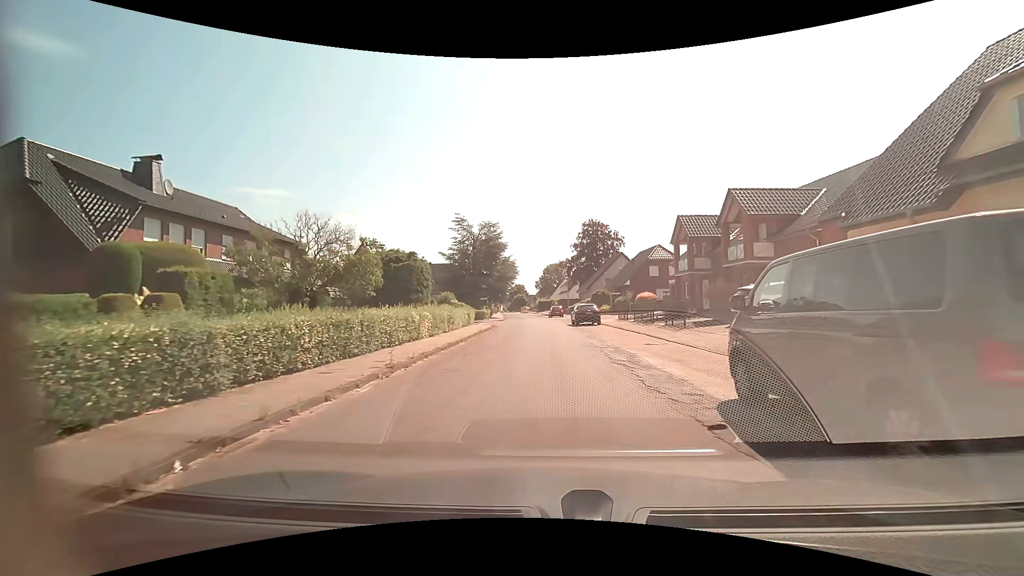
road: residential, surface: asphalt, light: Day
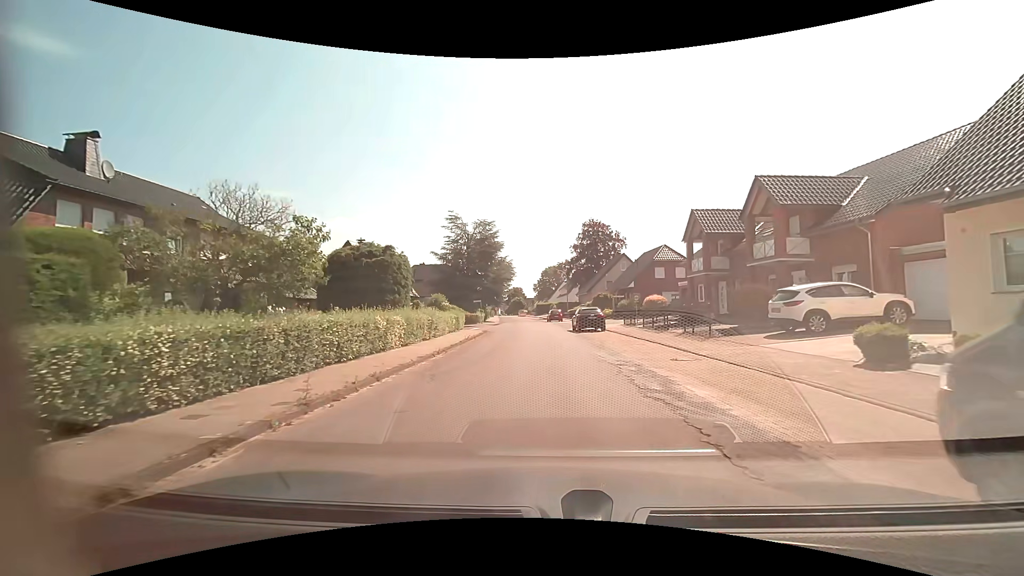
(0.0, +3.9) m; 0°
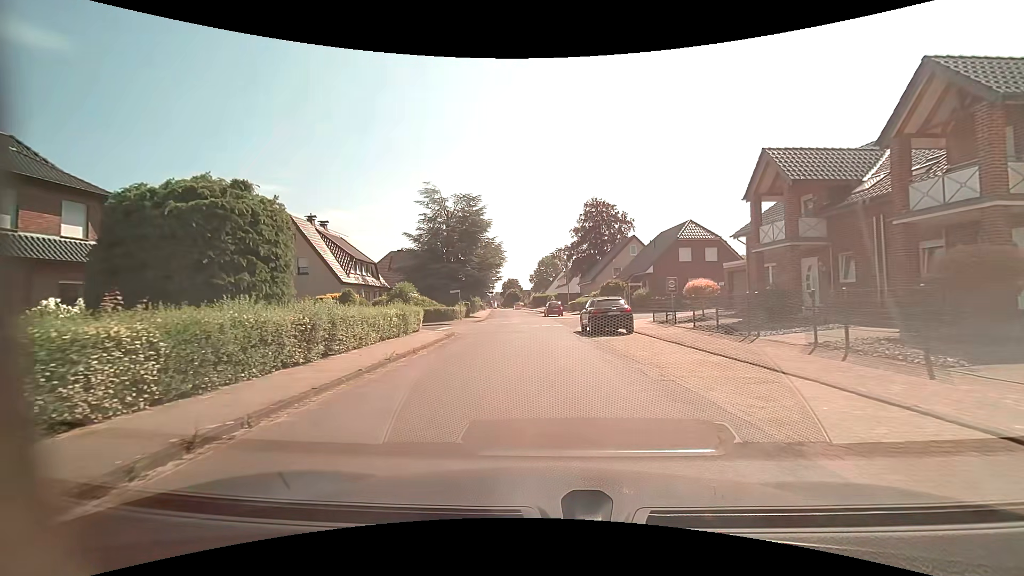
(+0.1, +11.3) m; 0°
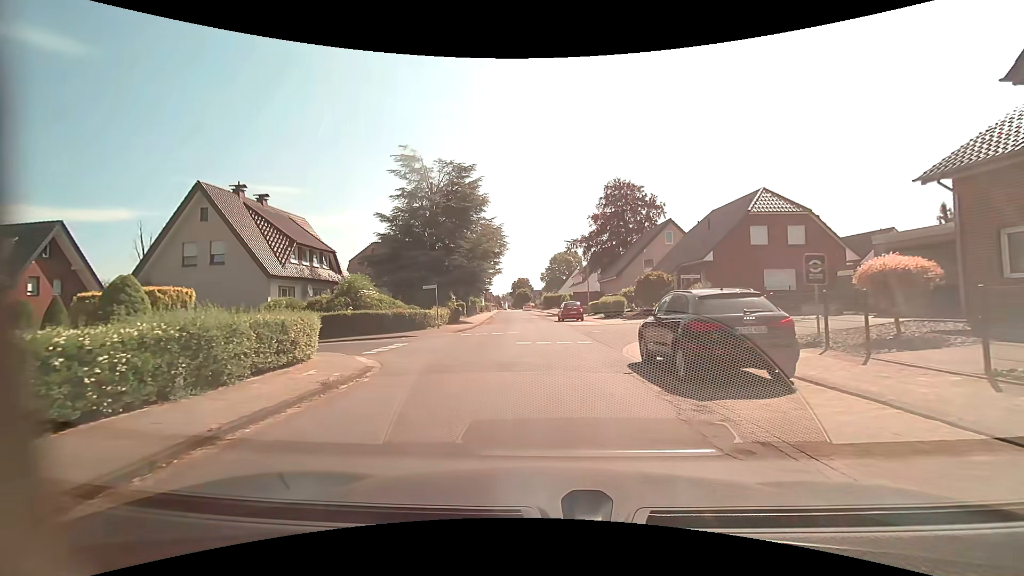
(-0.1, +12.6) m; -1°
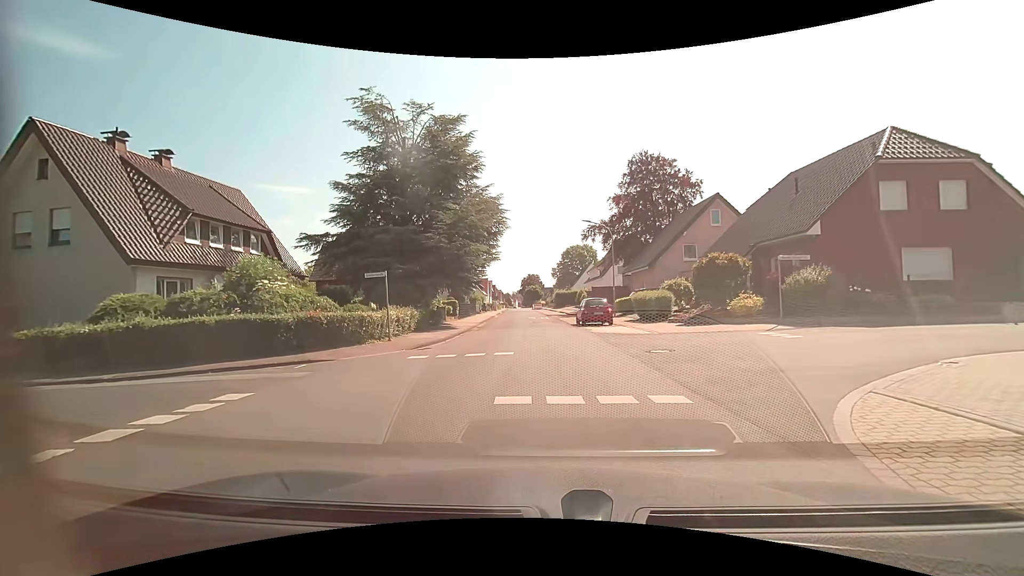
(-0.2, +10.5) m; -1°
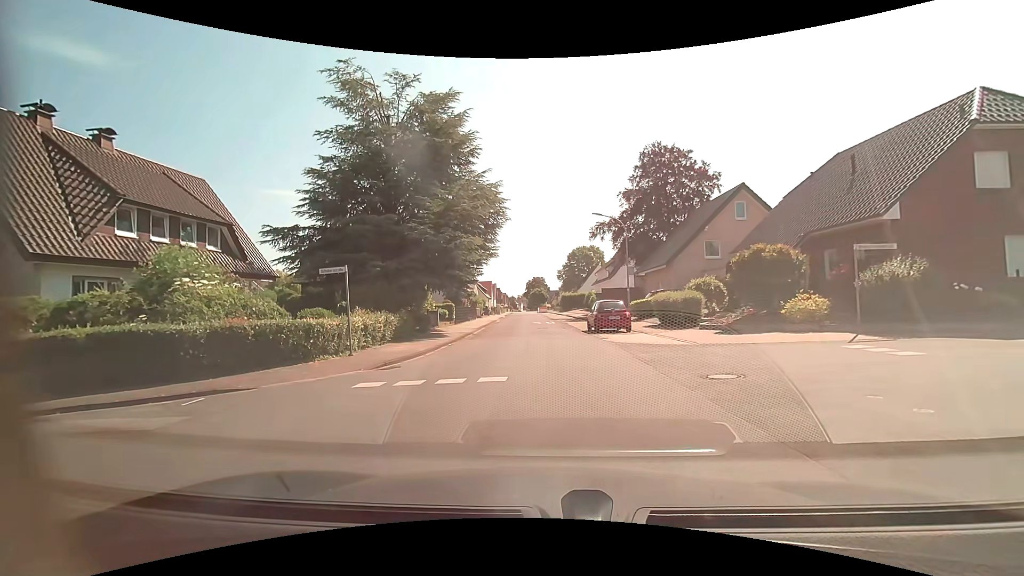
(-0.1, +4.0) m; 0°
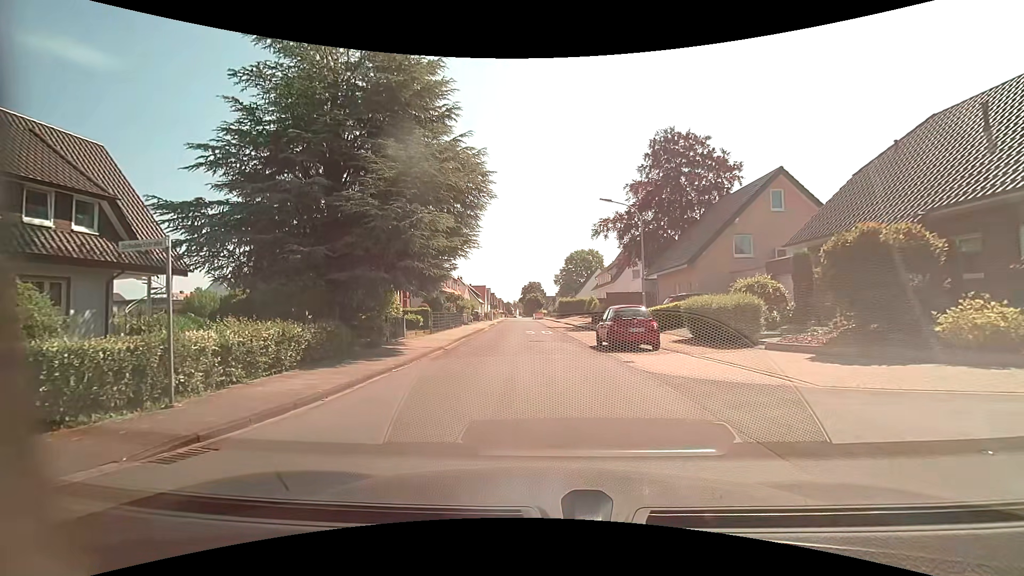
(-0.1, +6.8) m; -1°
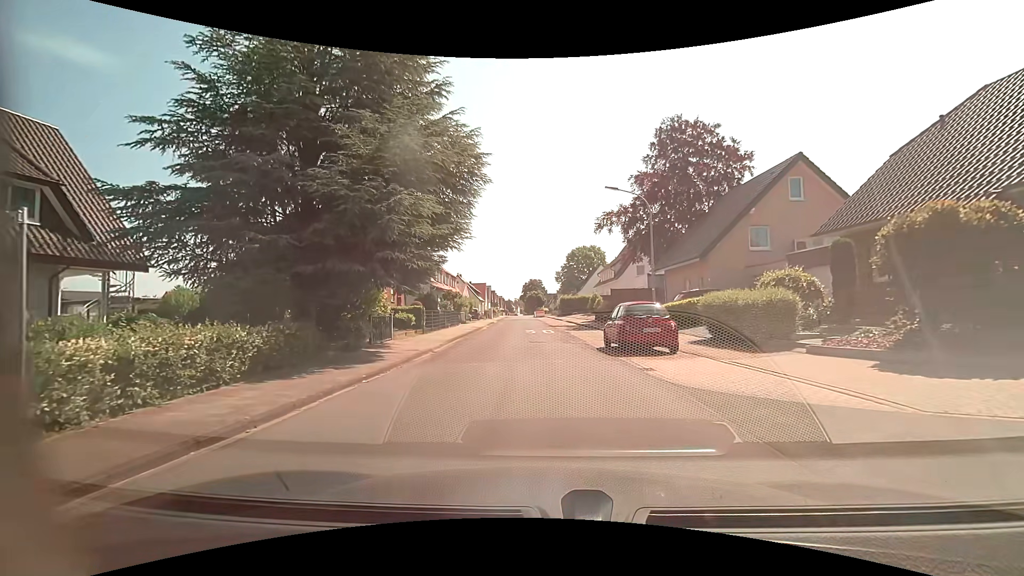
(0.0, +2.2) m; 0°
(0, +10) (-1, +20) (-1, +30) (-1, +40) (-2, +50) (-3, +60) (-3, +70) (-3, +80) (-4, +90) (-4, +100) m
